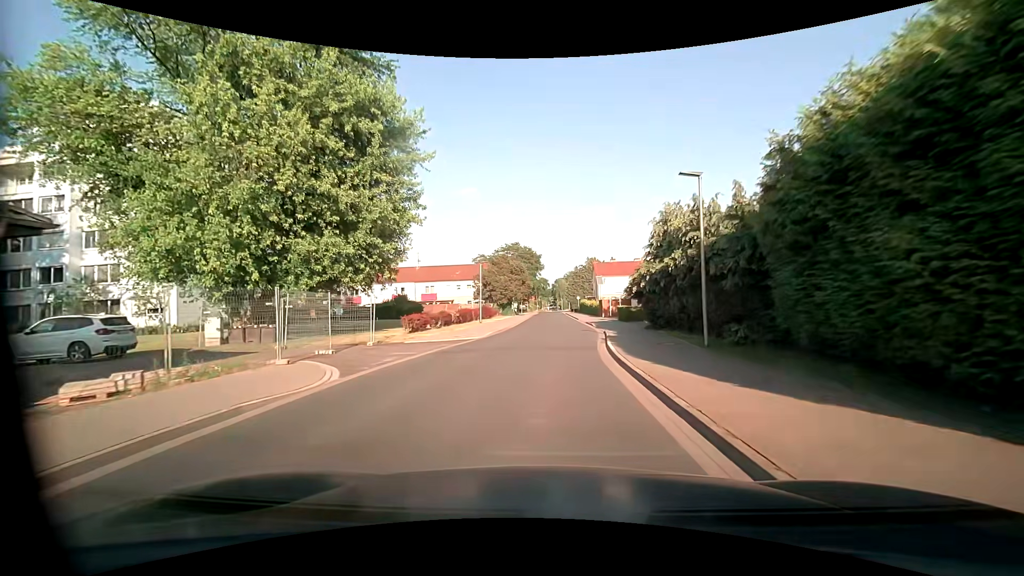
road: unclassified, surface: asphalt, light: Day
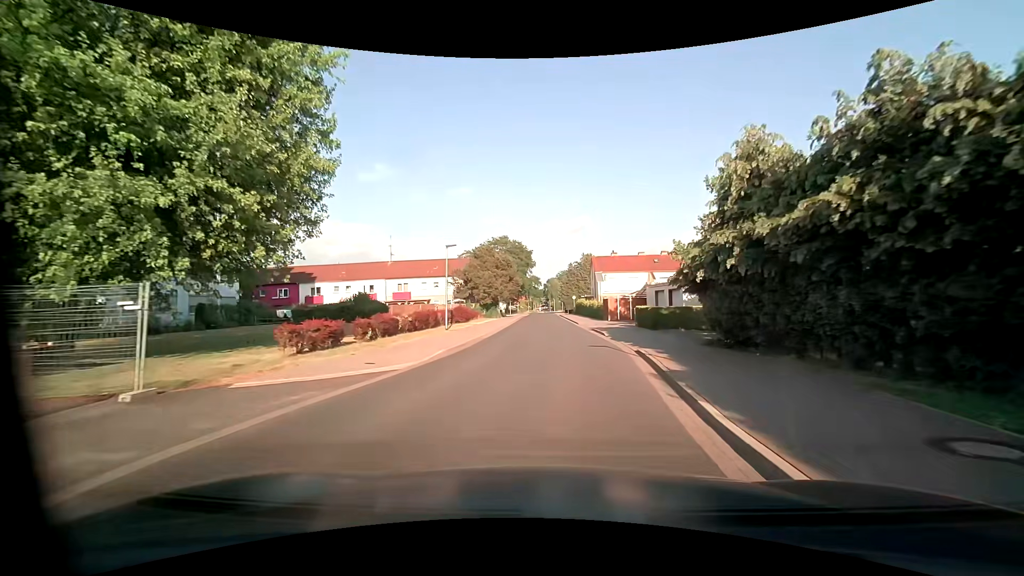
(+0.1, +11.3) m; +1°
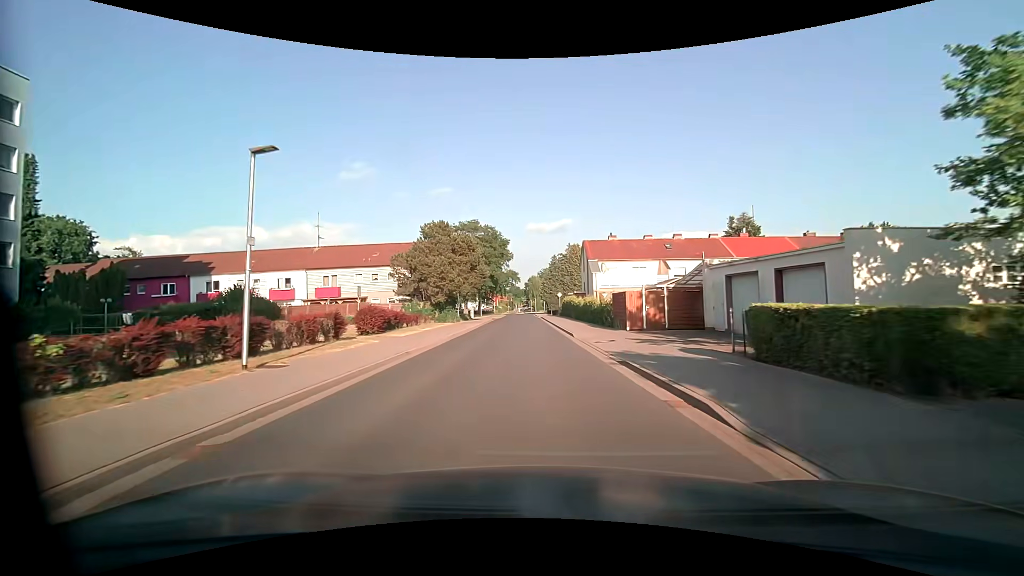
(+0.6, +18.4) m; +2°
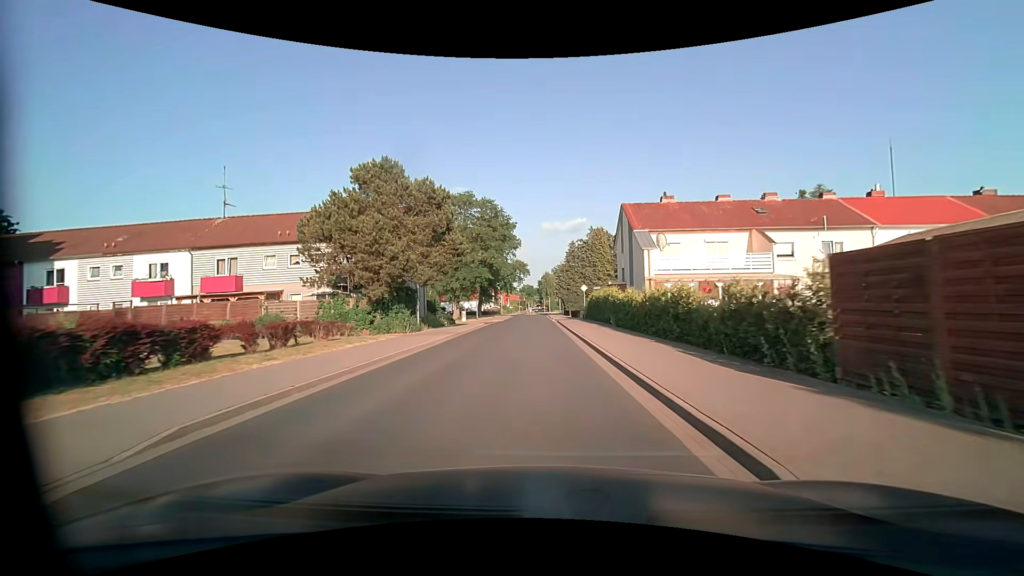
(-0.2, +20.0) m; -1°
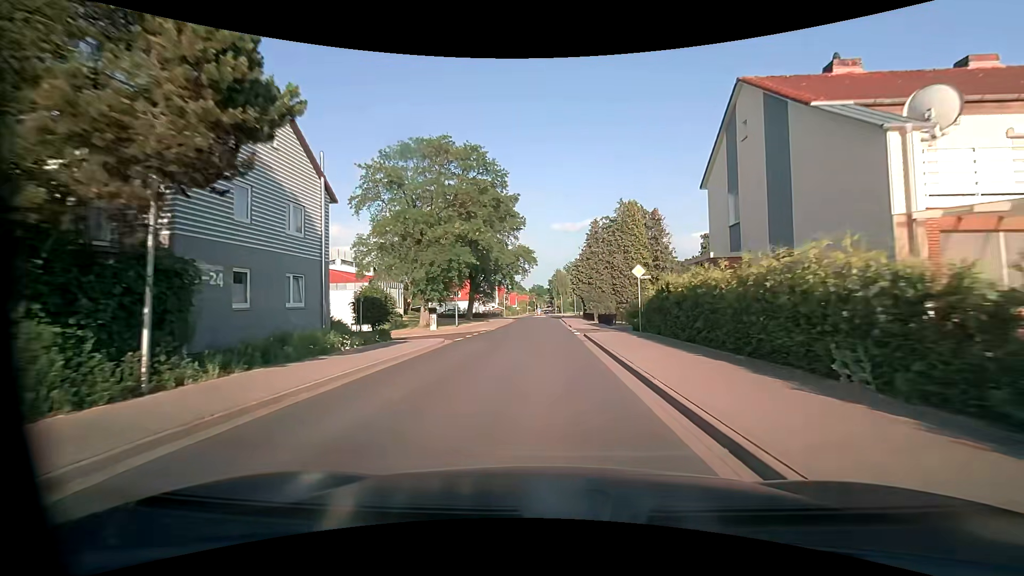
(-0.3, +20.7) m; -1°
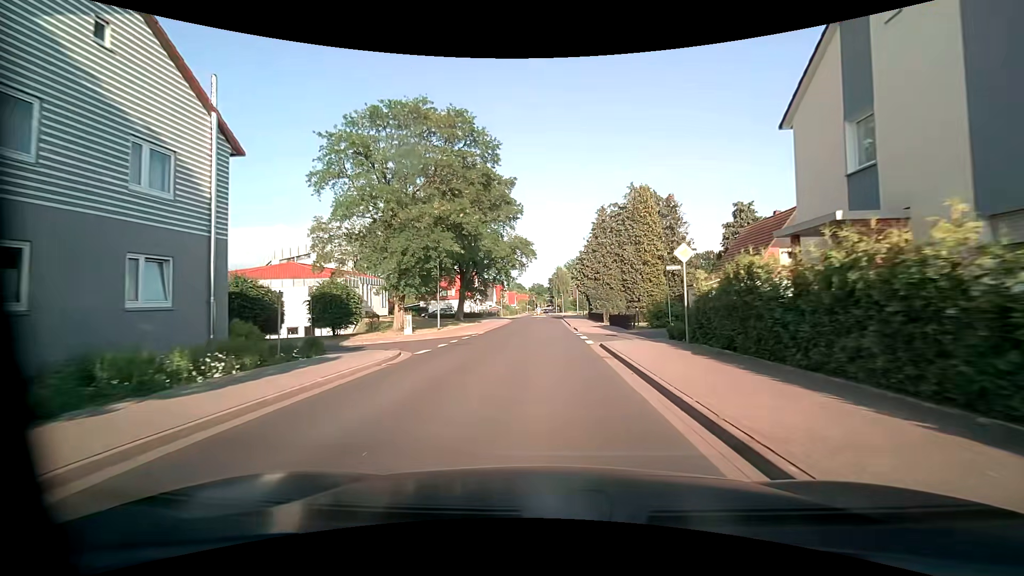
(0.0, +7.0) m; 0°
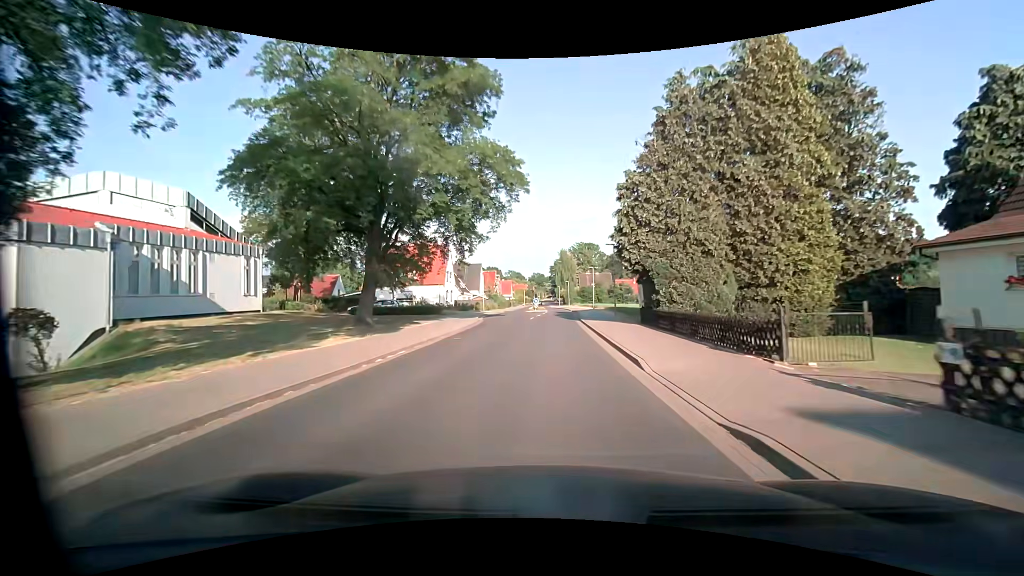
(0.0, +28.6) m; 0°
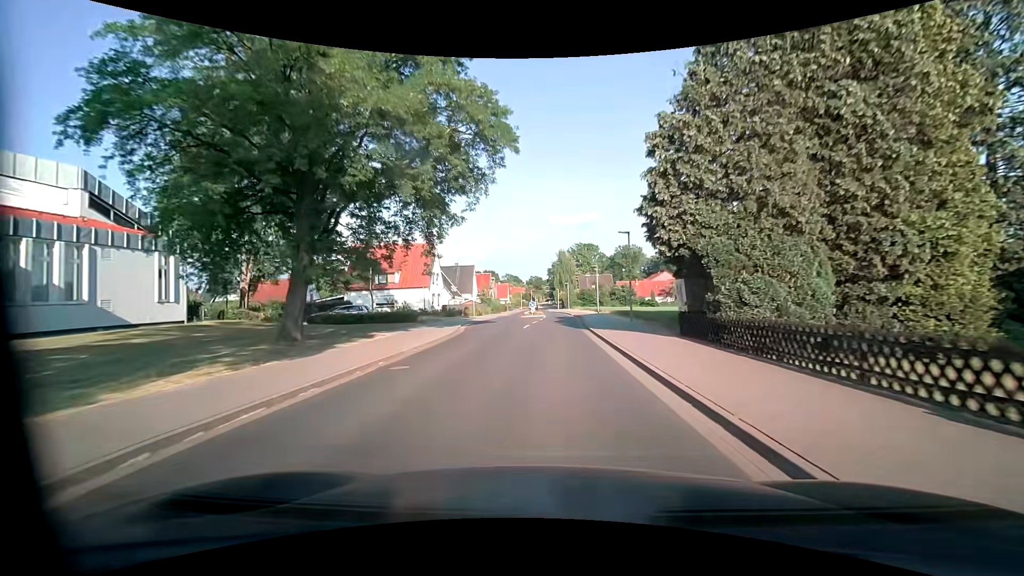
(+0.1, +7.2) m; +1°
(0, +10) (0, +20) (0, +30) (+1, +40) (+1, +50) (+1, +60) (+1, +70) (0, +80) (-1, +90) (-1, +100) m
